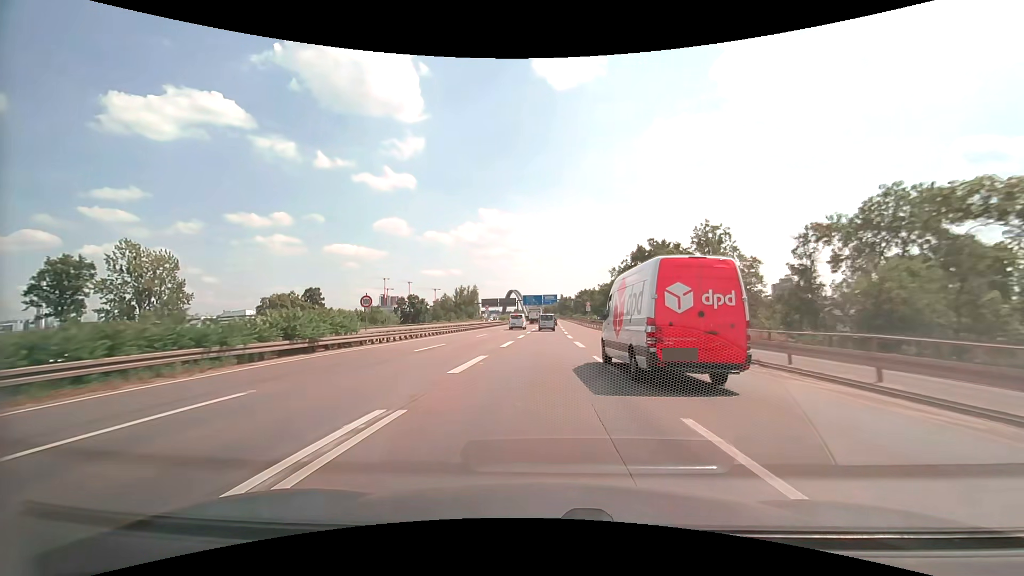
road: motorway_link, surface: asphalt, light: Day
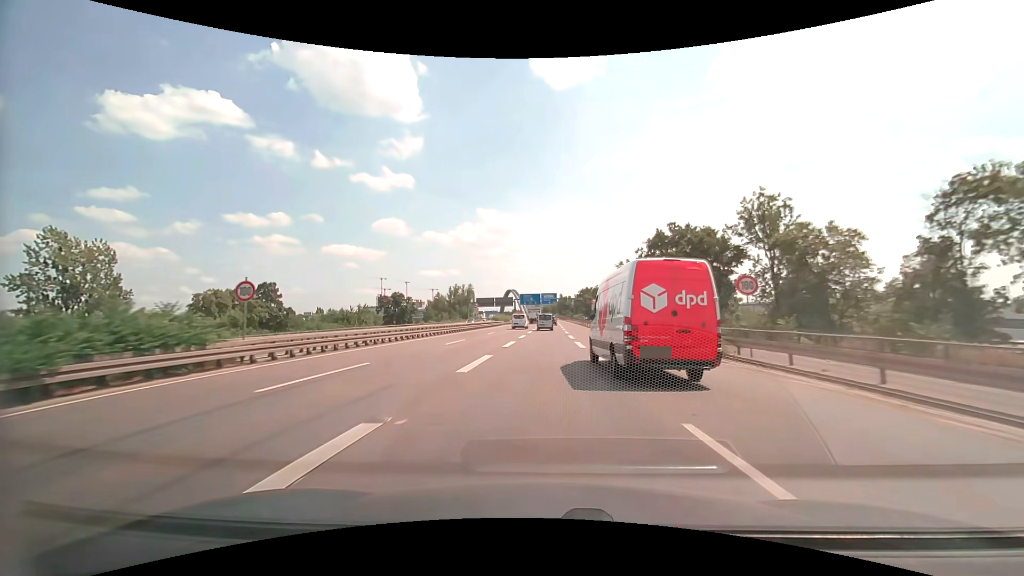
(0.0, +12.2) m; 0°
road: motorway
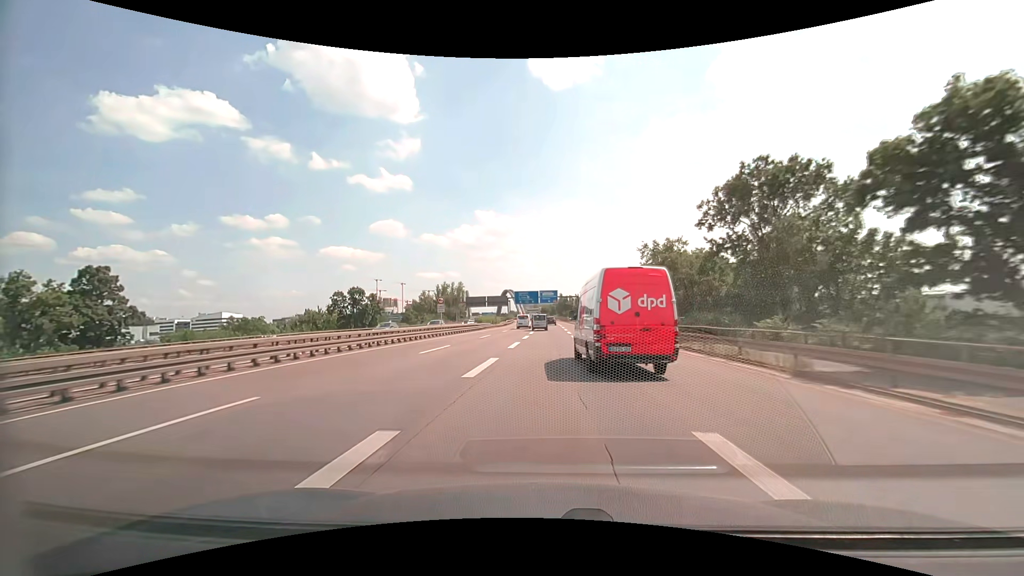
(+0.1, +24.6) m; 0°
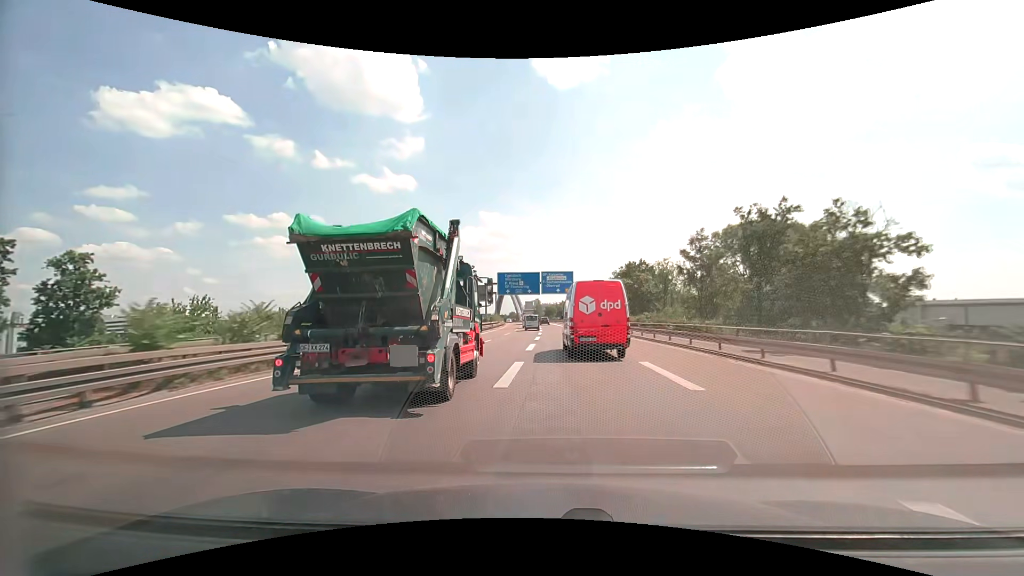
(+0.1, +62.3) m; -1°
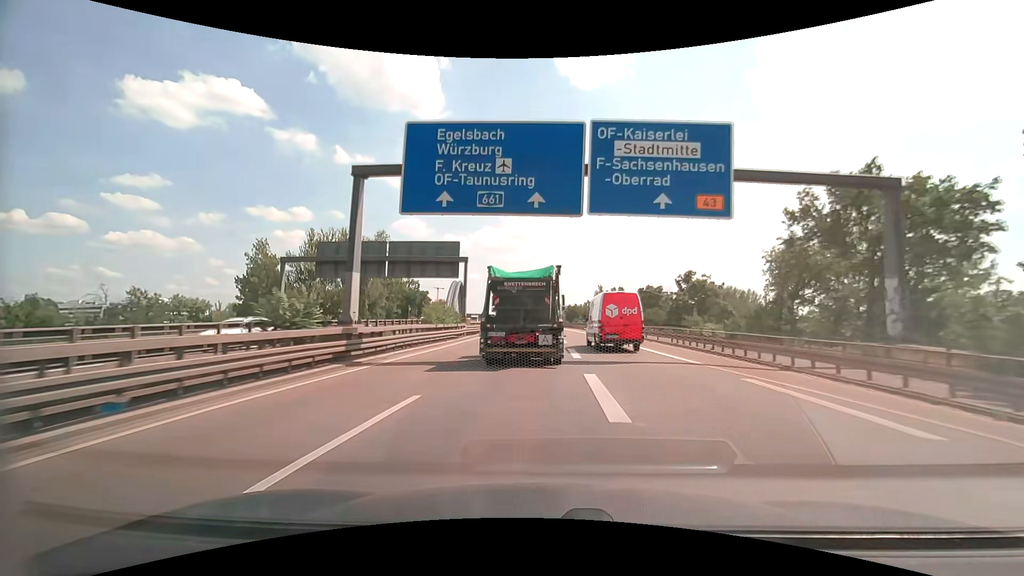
(-1.0, +63.3) m; -2°
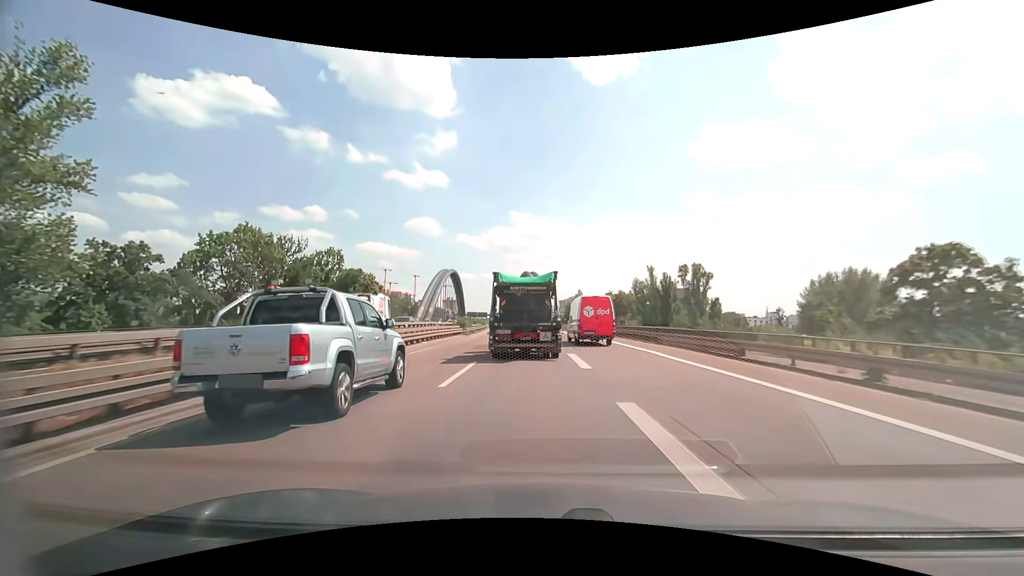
(-0.5, +64.6) m; -1°
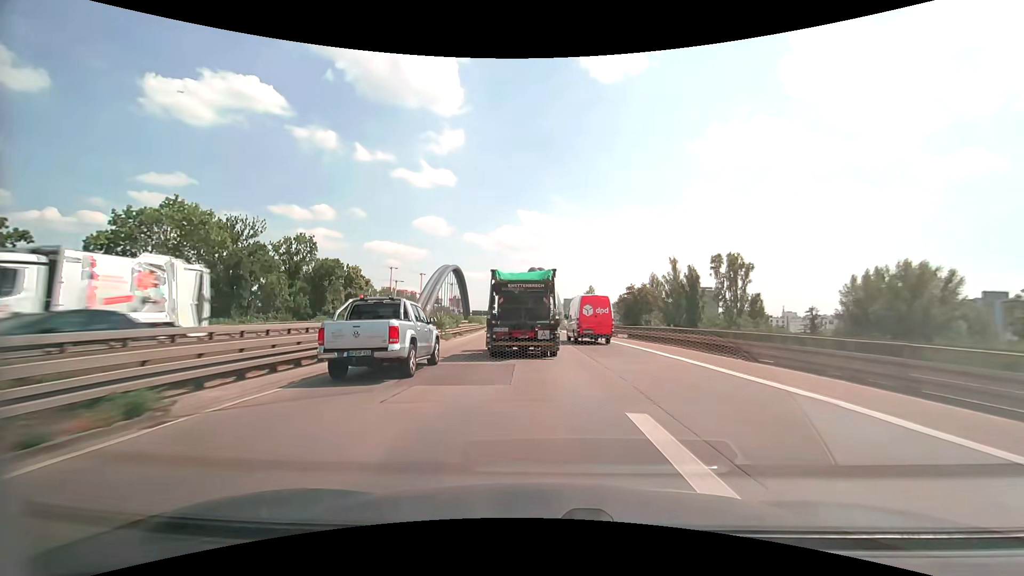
(-0.1, +12.9) m; -1°
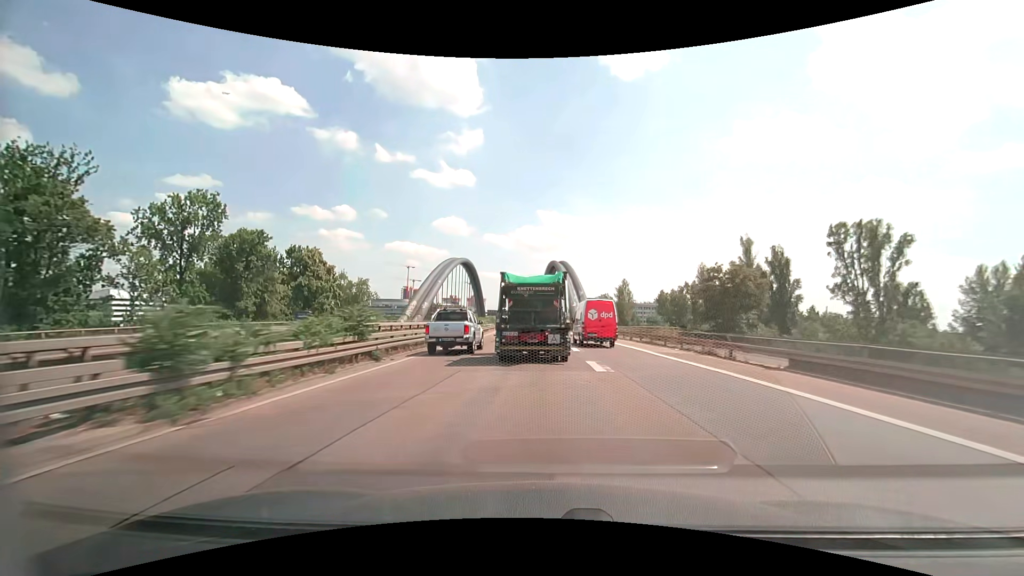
(-0.5, +25.5) m; -2°
(0, +10) (0, +20) (0, +30) (-1, +40) (-1, +50) (-1, +60) (-2, +70) (-3, +80) (-4, +90) (-5, +100) m
